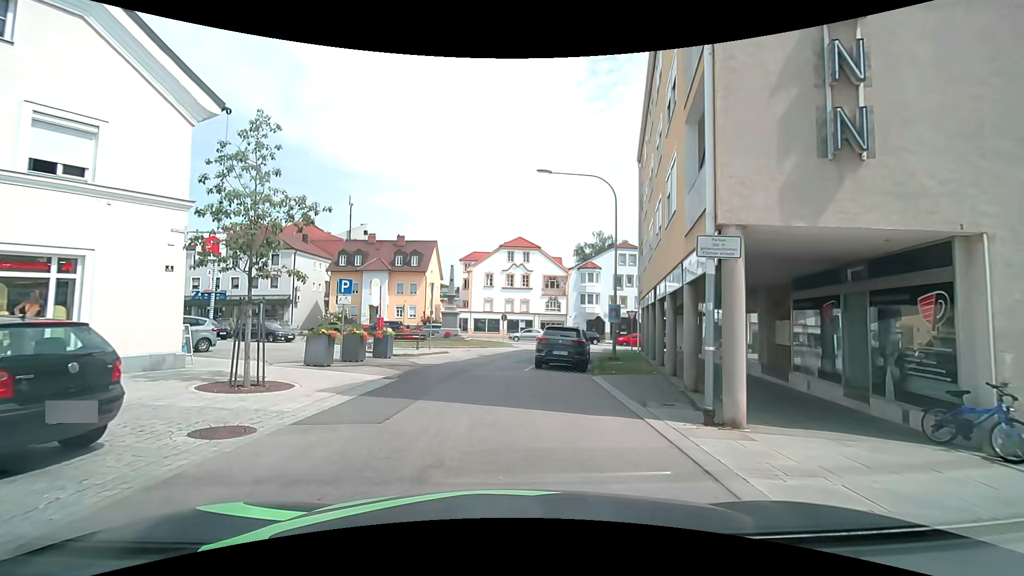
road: residential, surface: asphalt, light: Day
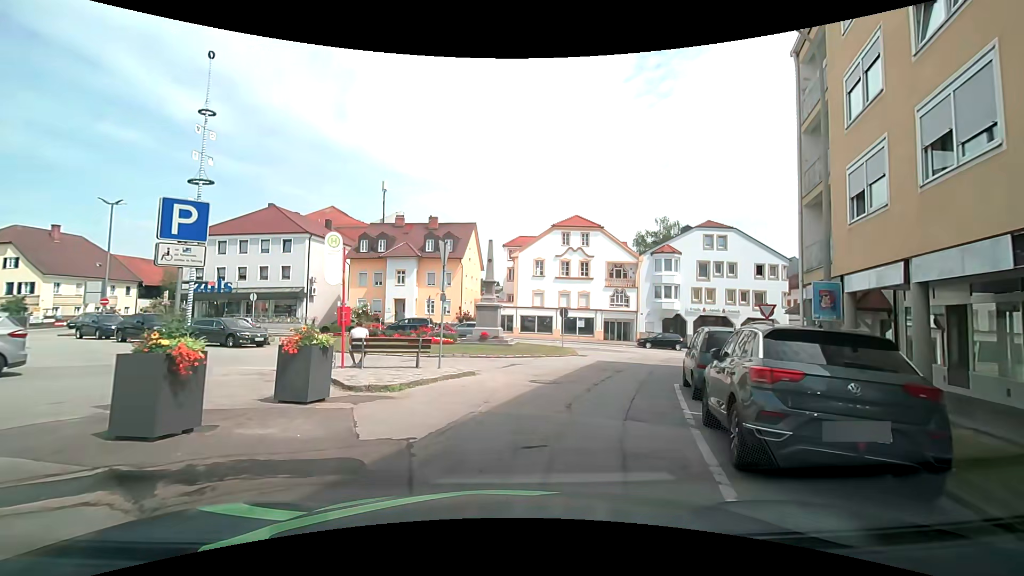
(-0.7, +12.1) m; -6°
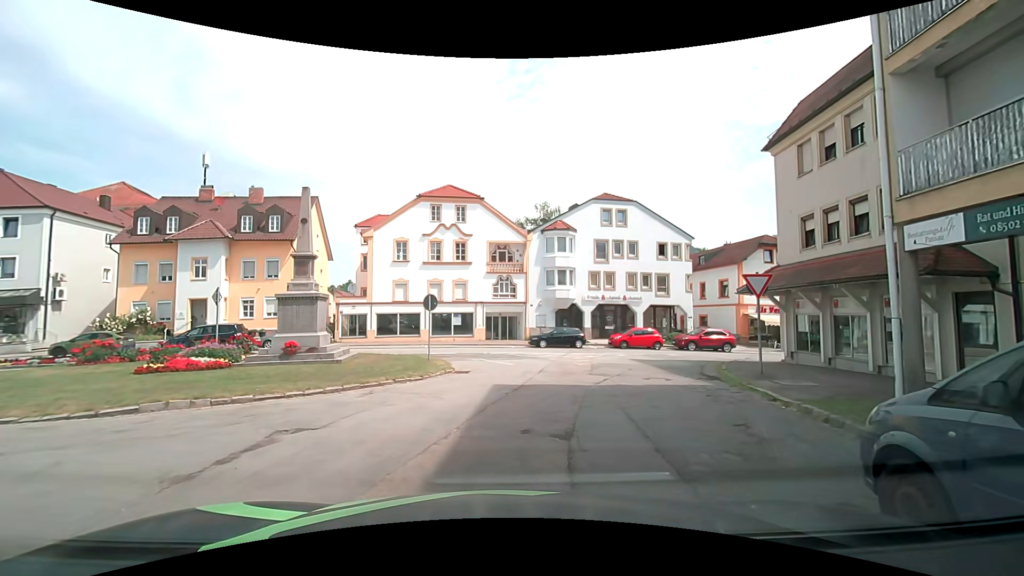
(+1.3, +11.1) m; +15°
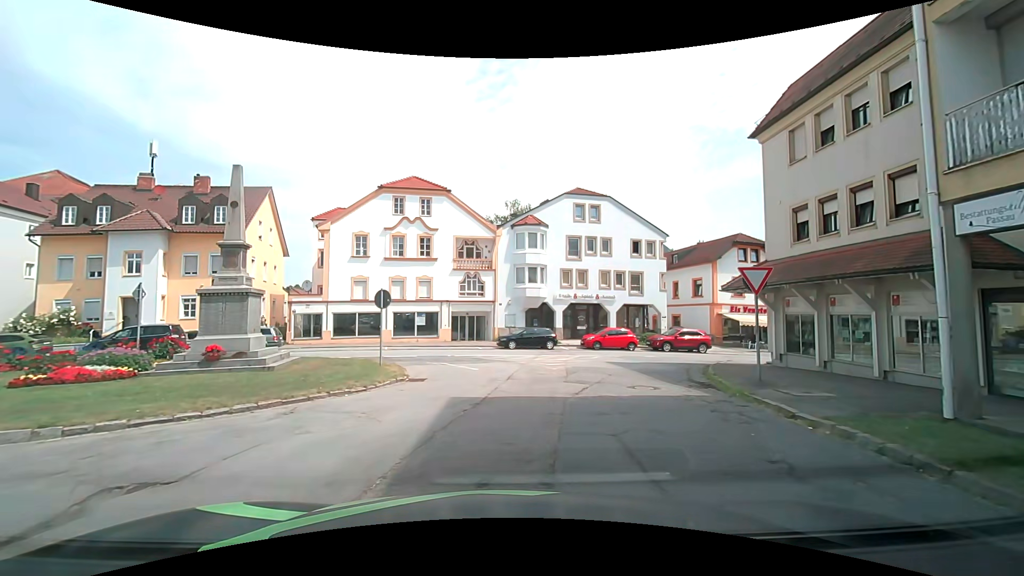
(+0.1, +2.1) m; +5°
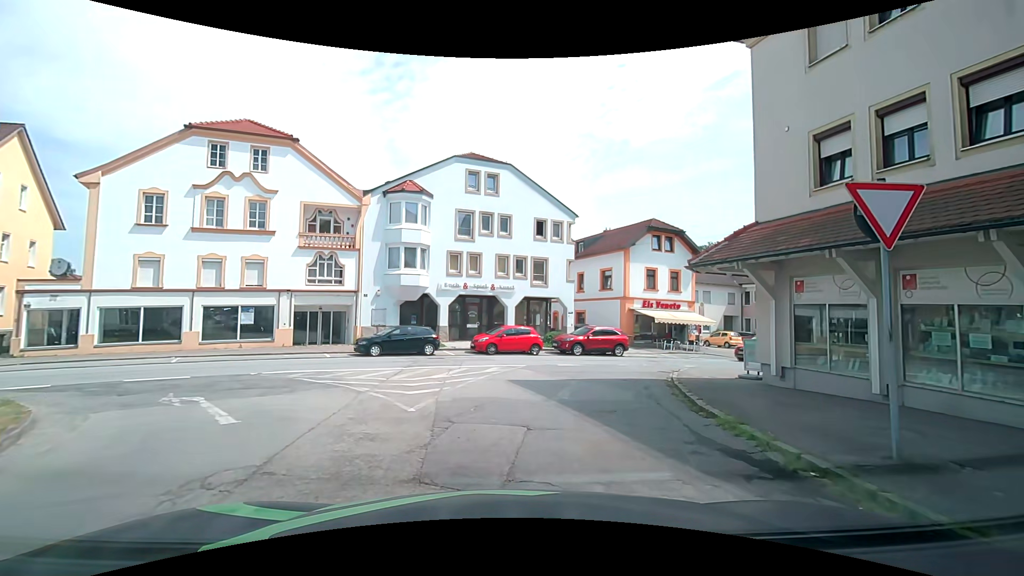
(+0.6, +8.5) m; +11°
